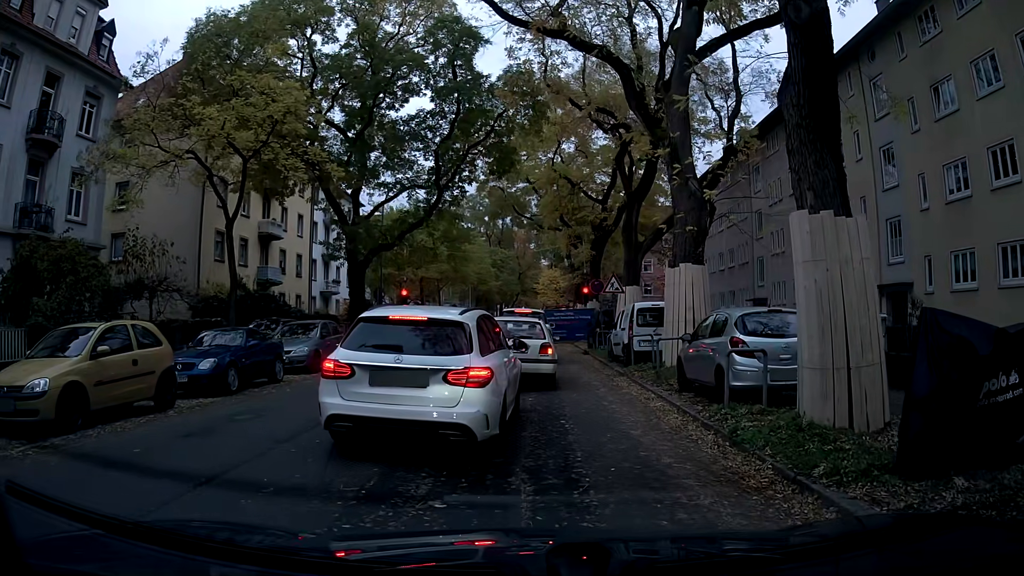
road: tertiary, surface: asphalt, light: Day
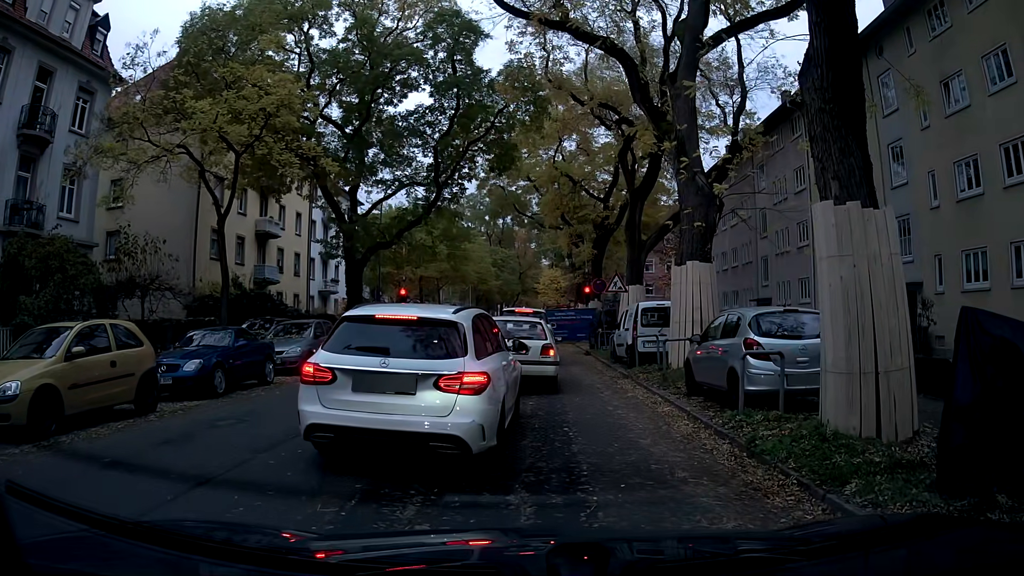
(0.0, +0.6) m; 0°
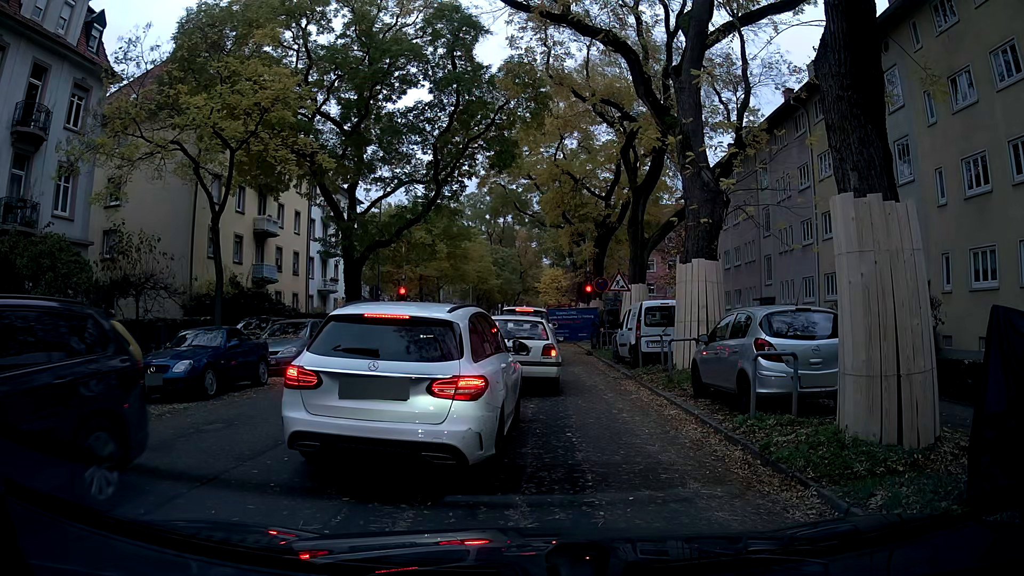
(0.0, +0.5) m; 0°
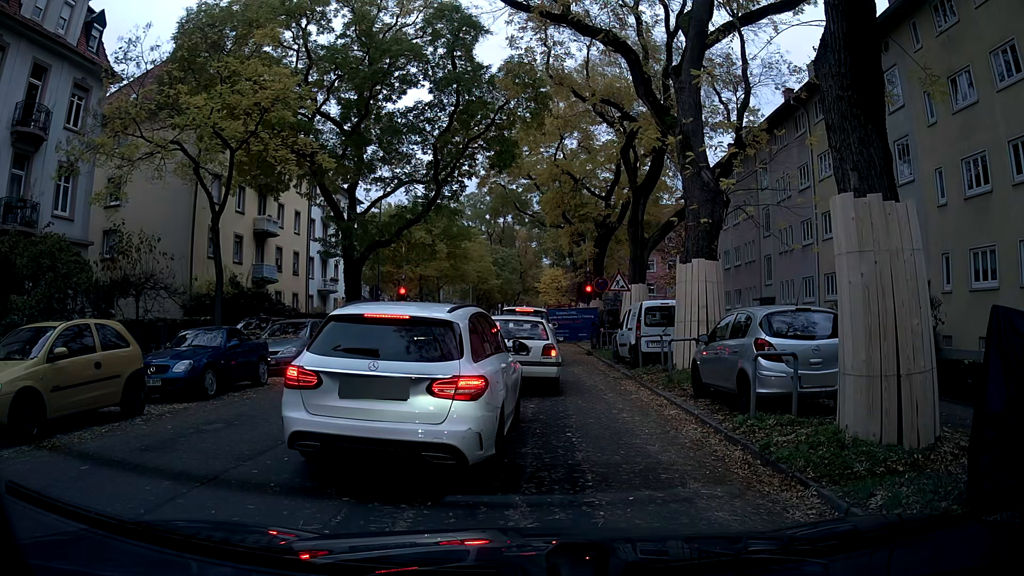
(0.0, 0.0) m; 0°
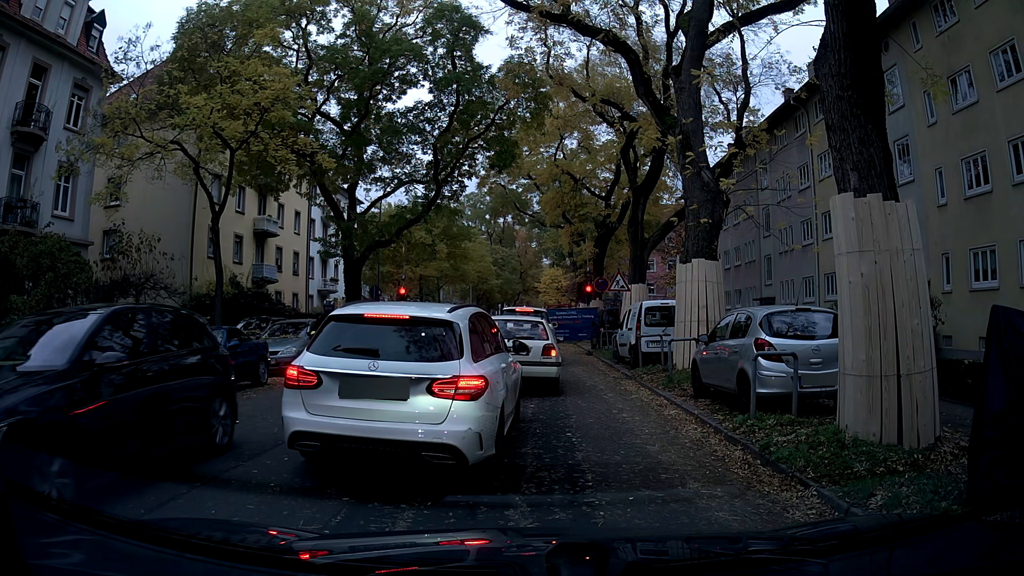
(0.0, 0.0) m; 0°
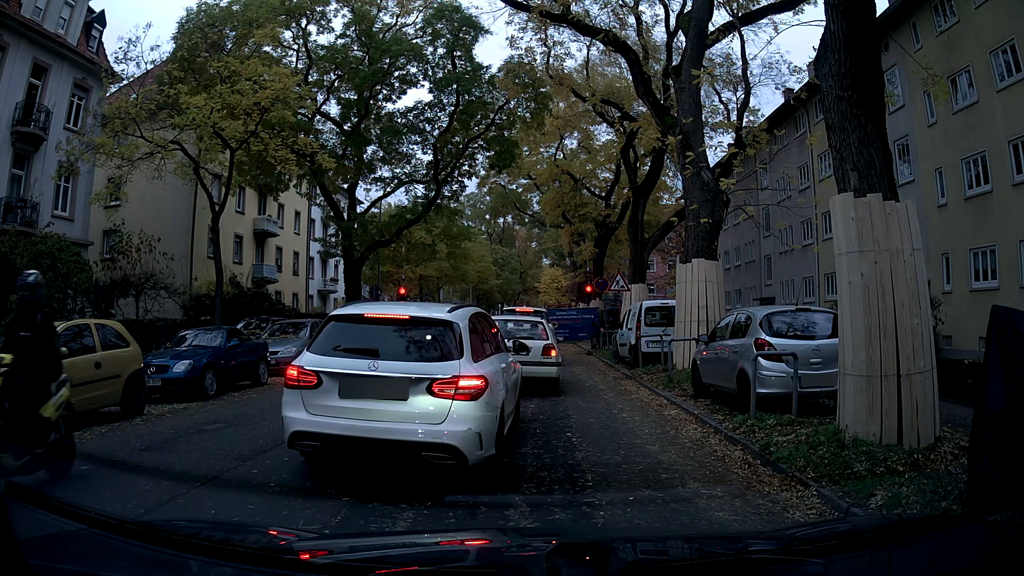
(0.0, 0.0) m; 0°
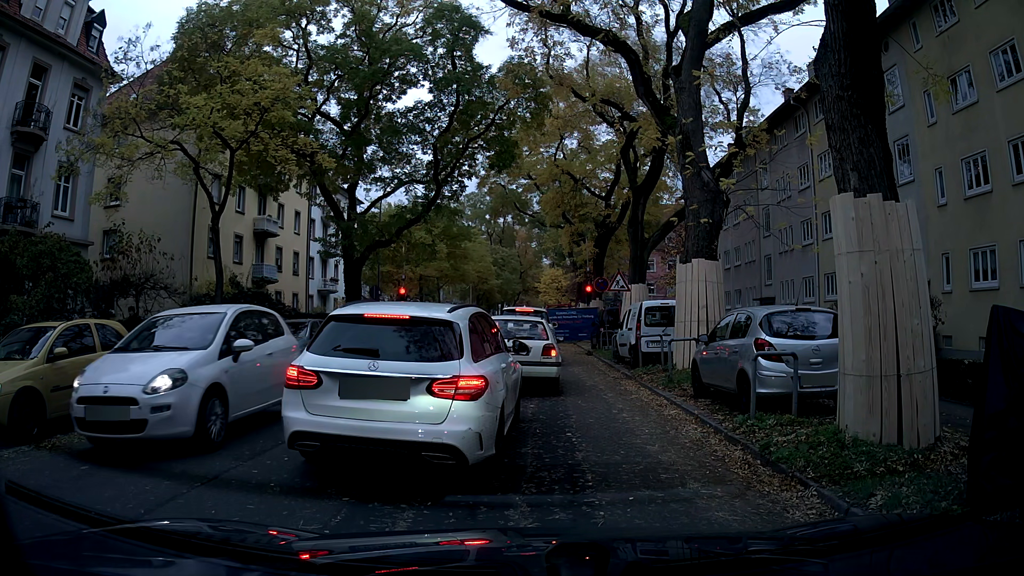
(0.0, 0.0) m; 0°
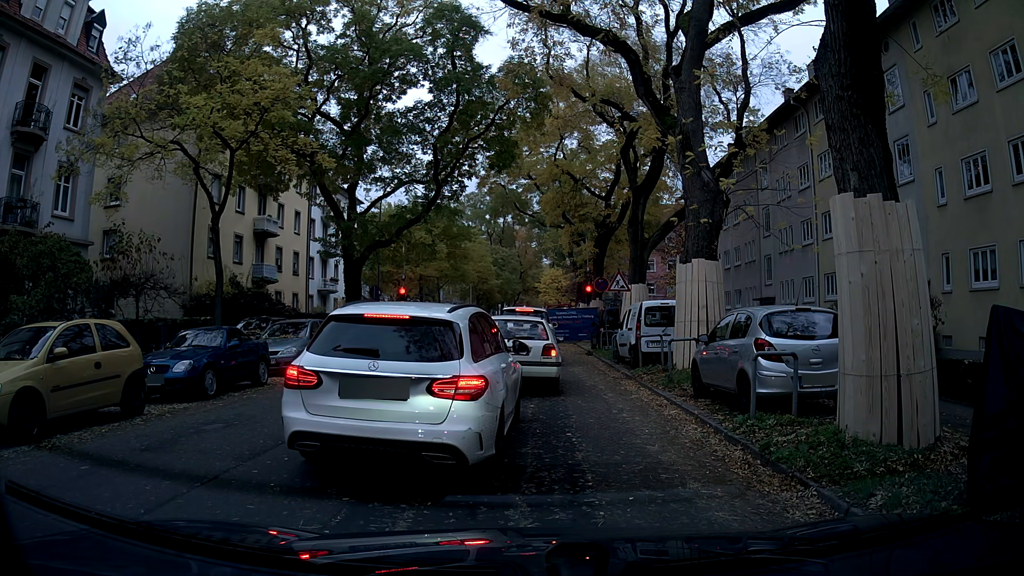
(0.0, 0.0) m; 0°
(0, +10) (0, +20) (-1, +30) (-4, +40) (-4, +50) (-4, +60) (-3, +70) (-3, +80) (-2, +90) (-2, +100) m
